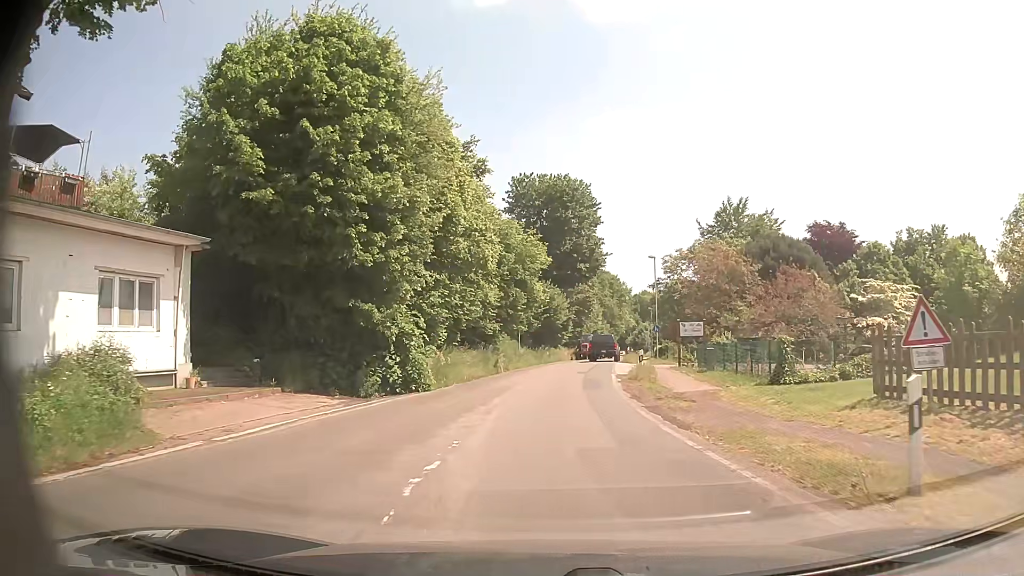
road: secondary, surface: asphalt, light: Day
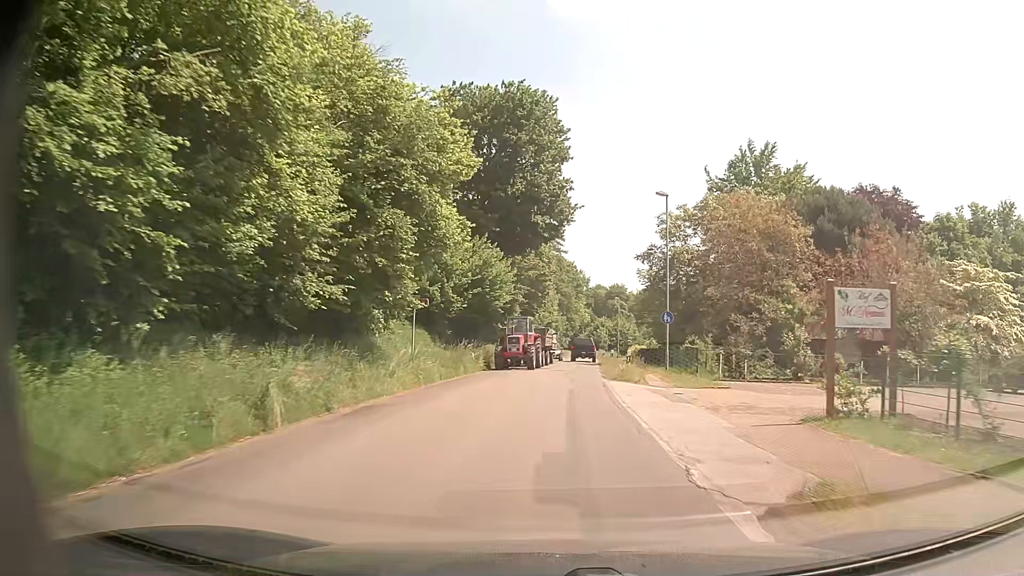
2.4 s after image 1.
(+0.9, +24.5) m; +4°
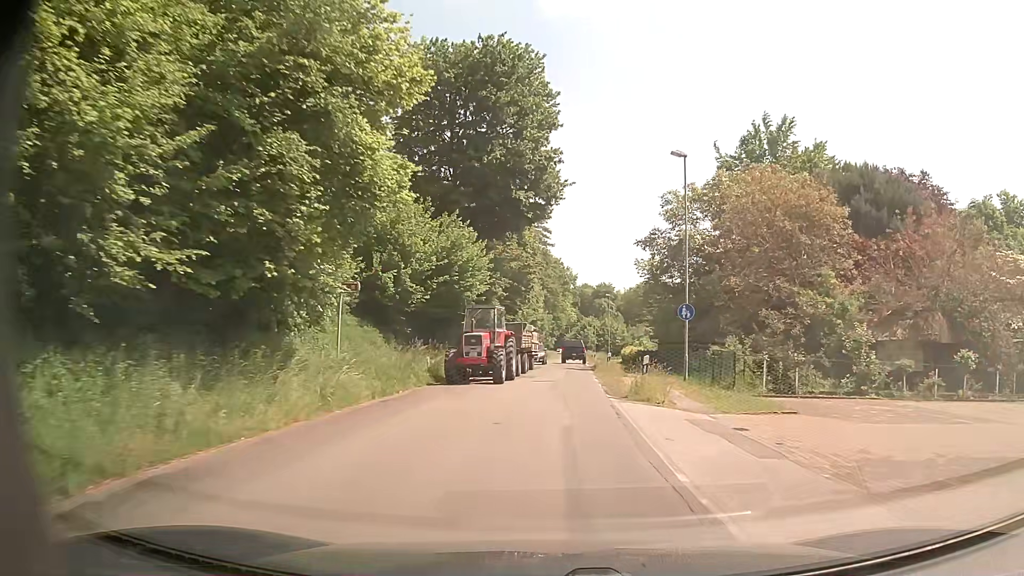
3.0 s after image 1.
(+0.1, +7.5) m; +2°
(0, +10) (0, +20) (0, +30) (+1, +40) (+1, +50) (+2, +60) (+2, +70) (+2, +80) (+3, +90) (+3, +100) m
